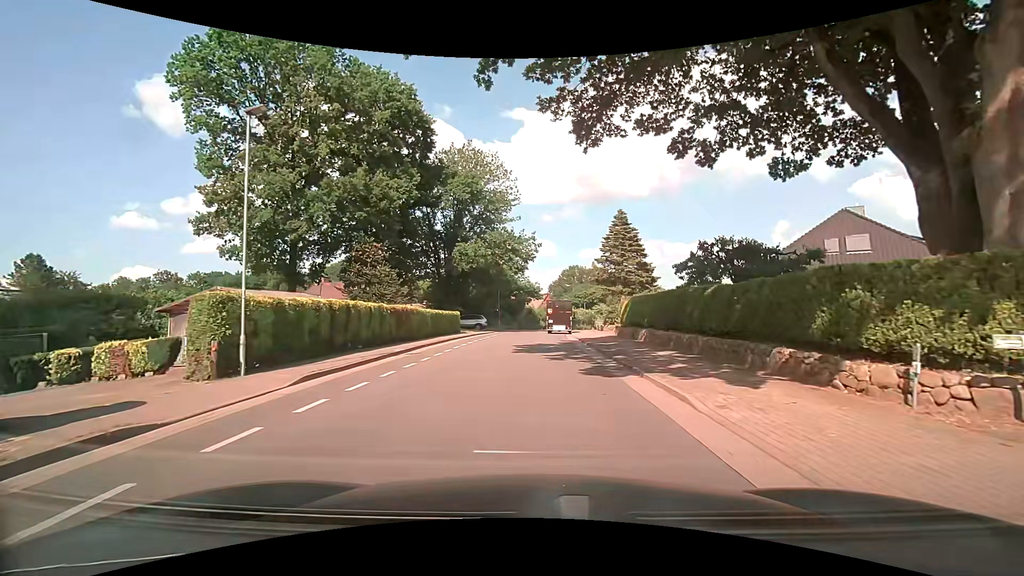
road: tertiary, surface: asphalt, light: Day
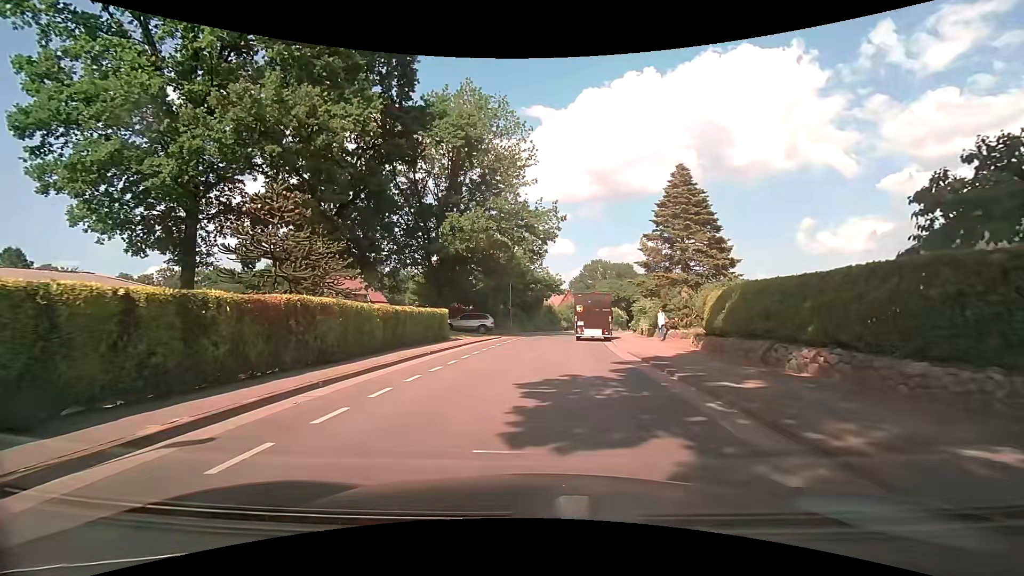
(0.0, +12.3) m; 0°
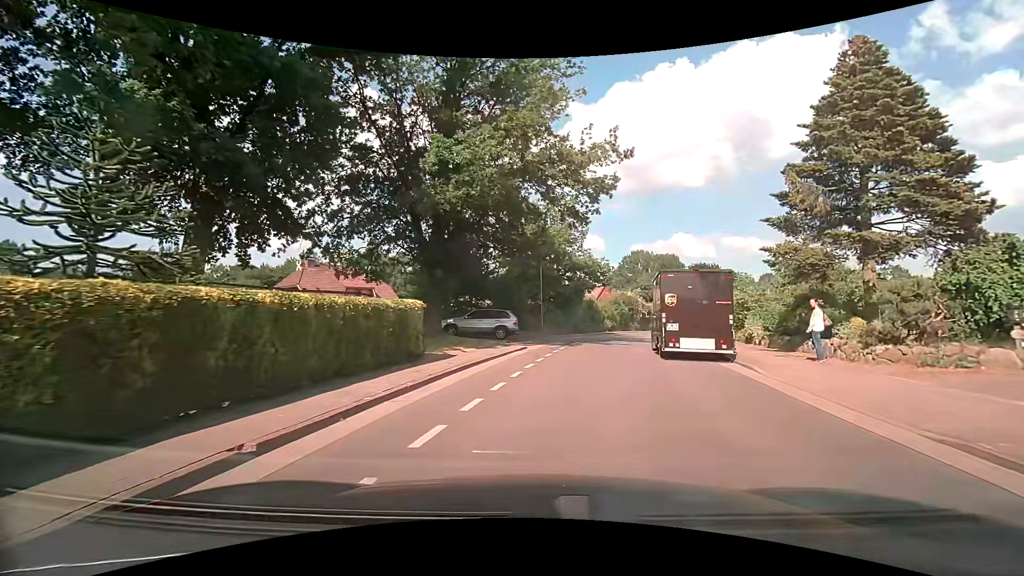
(-0.8, +12.9) m; -5°
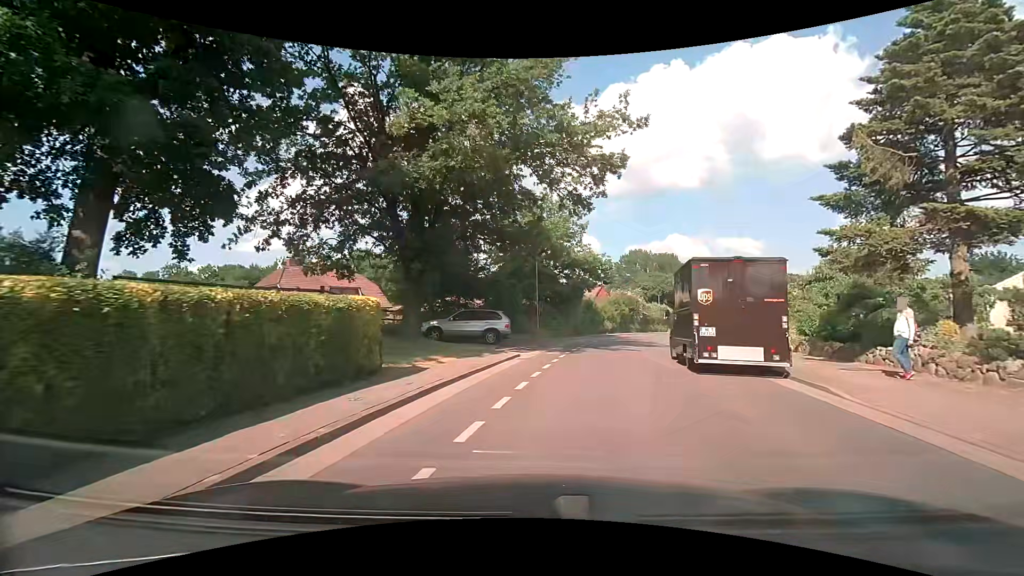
(0.0, +3.6) m; 0°
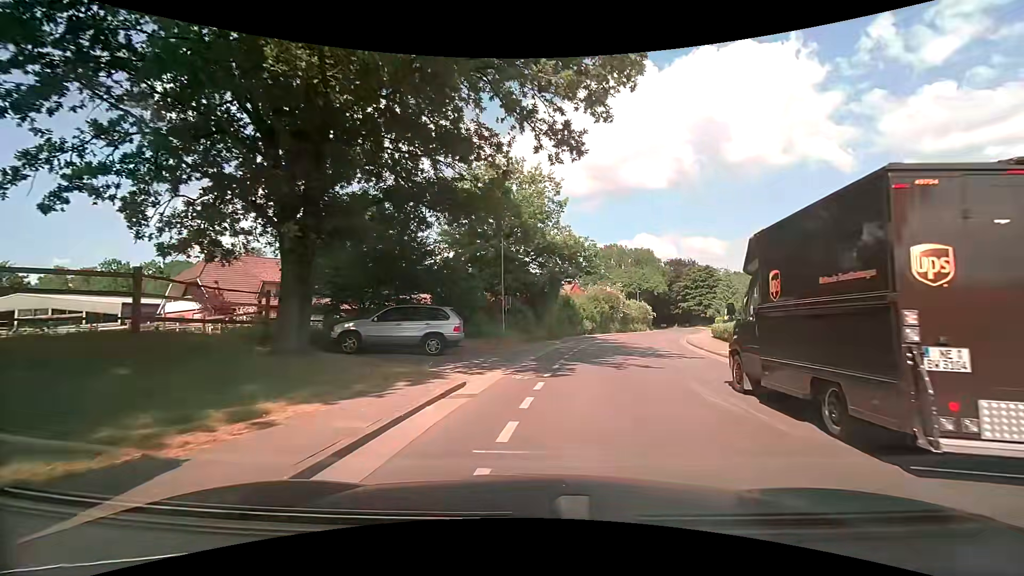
(+0.3, +7.7) m; +4°
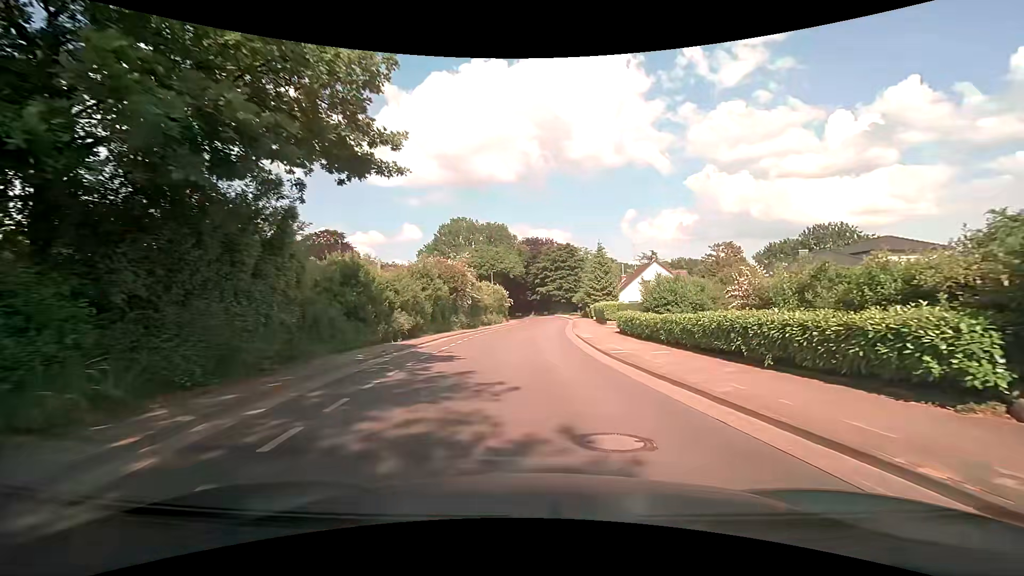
(+3.3, +21.3) m; +17°
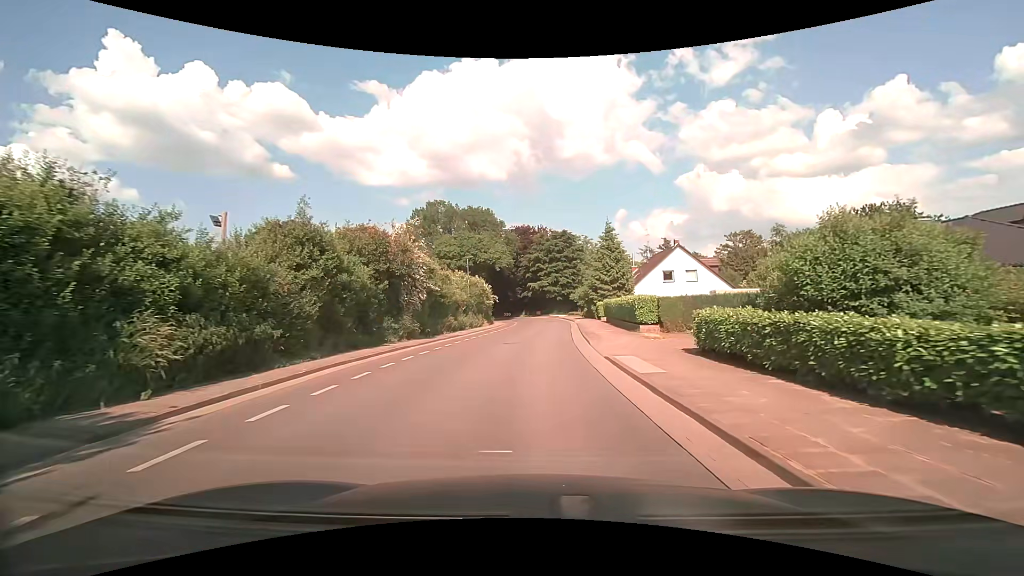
(+0.1, +14.1) m; +1°
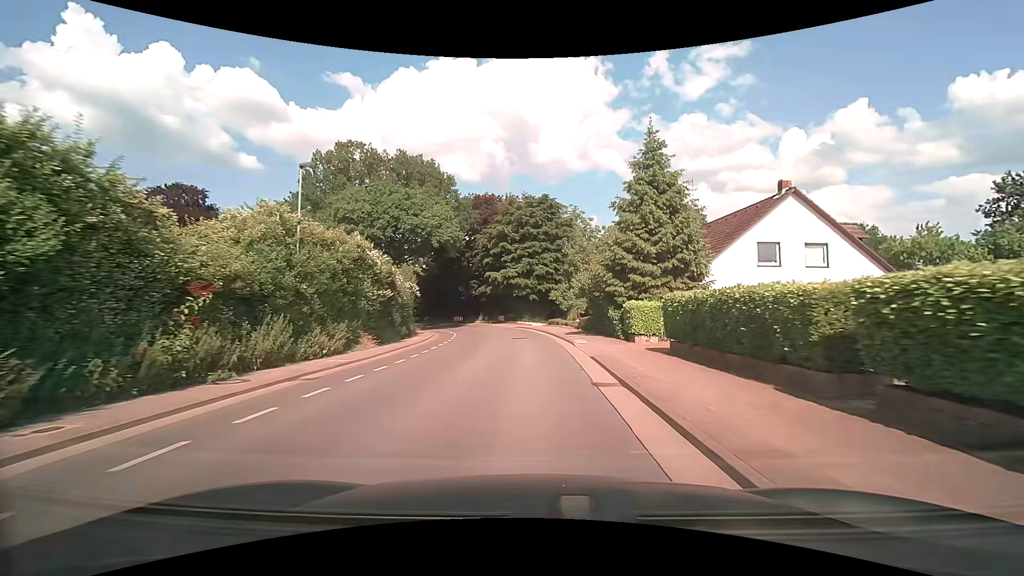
(+0.7, +26.9) m; +3°
(0, +10) (0, +20) (-1, +30) (-2, +40) (-5, +49) (-10, +58) (-16, +66) (-22, +74) (-30, +80) (-39, +85) m
